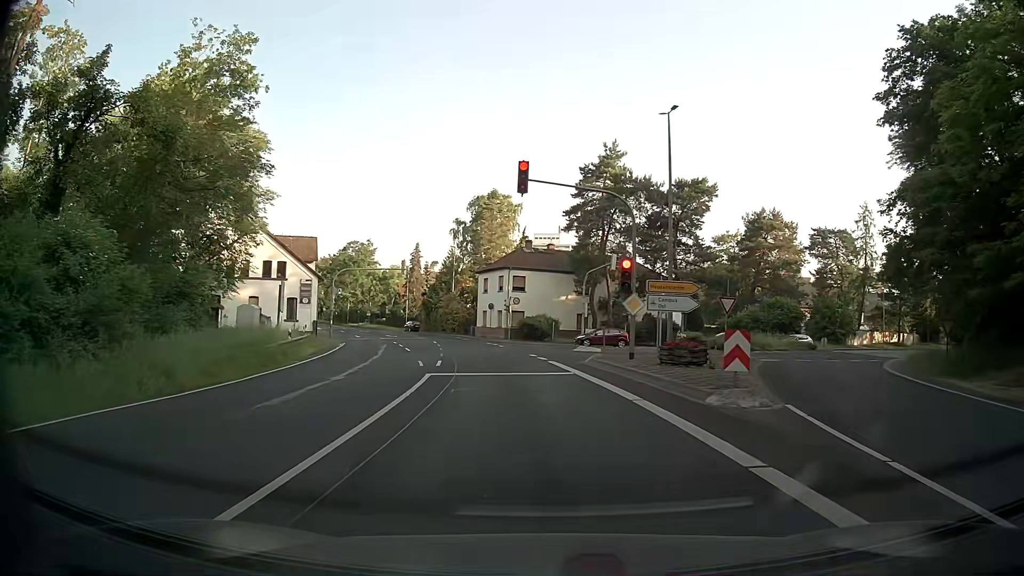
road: secondary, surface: asphalt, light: Day
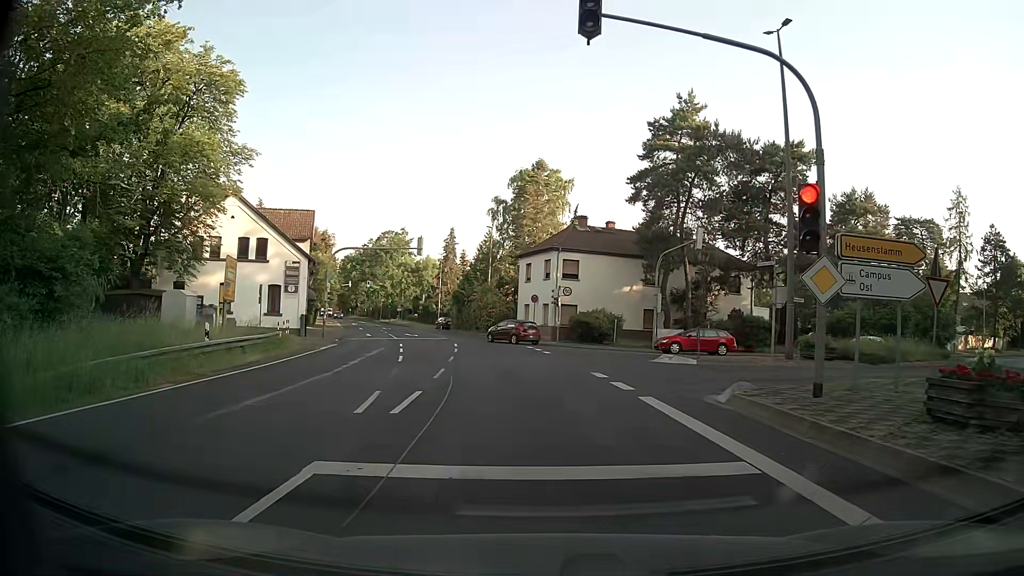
(-0.7, +12.3) m; -6°
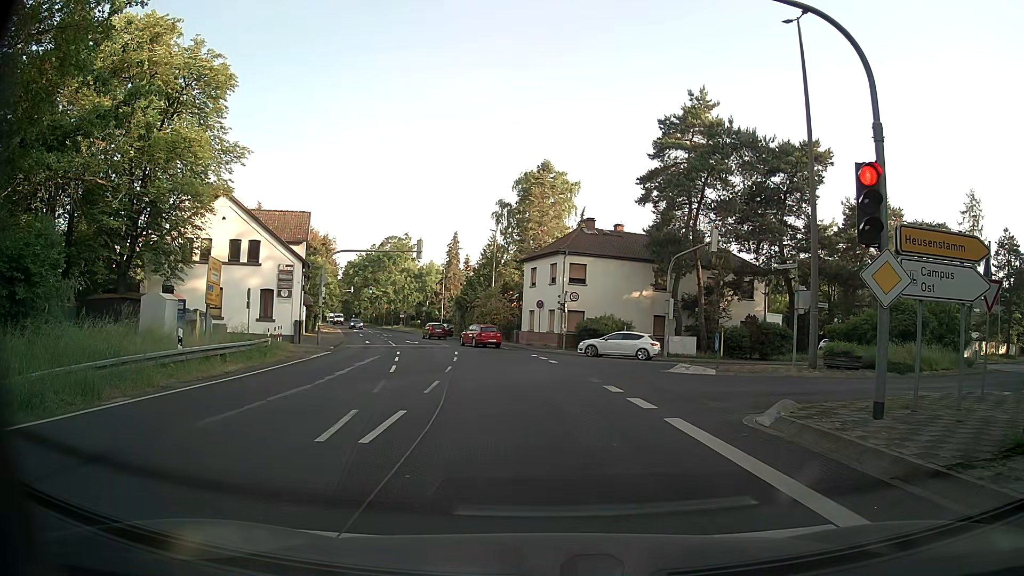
(0.0, +1.9) m; -2°
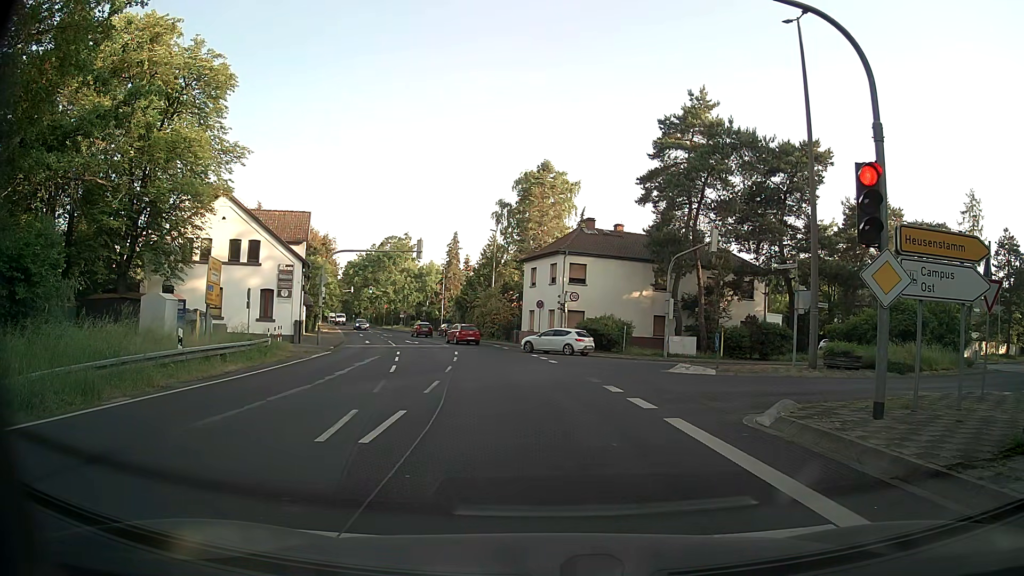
(0.0, 0.0) m; 0°
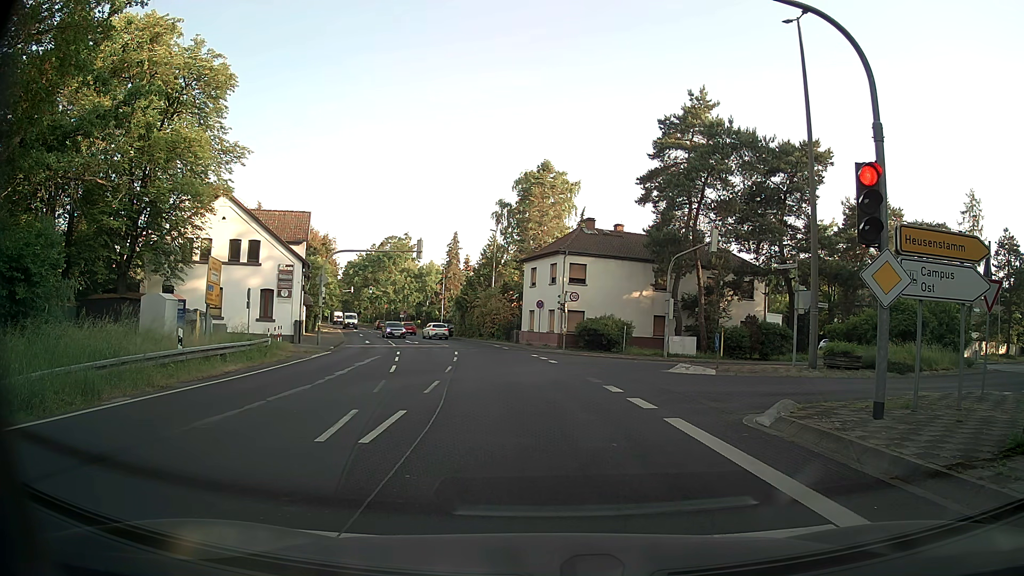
(0.0, 0.0) m; 0°
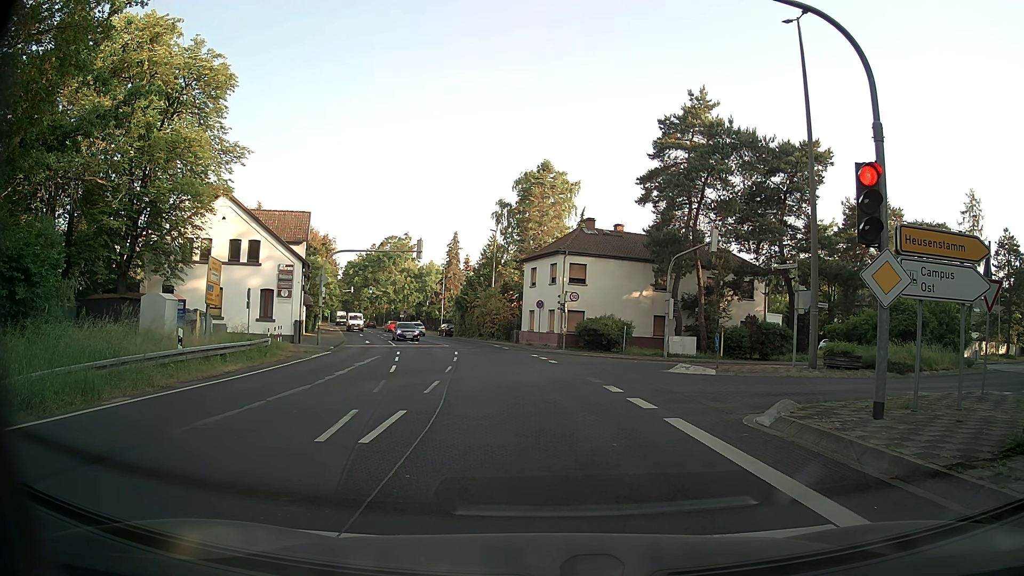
(0.0, 0.0) m; 0°
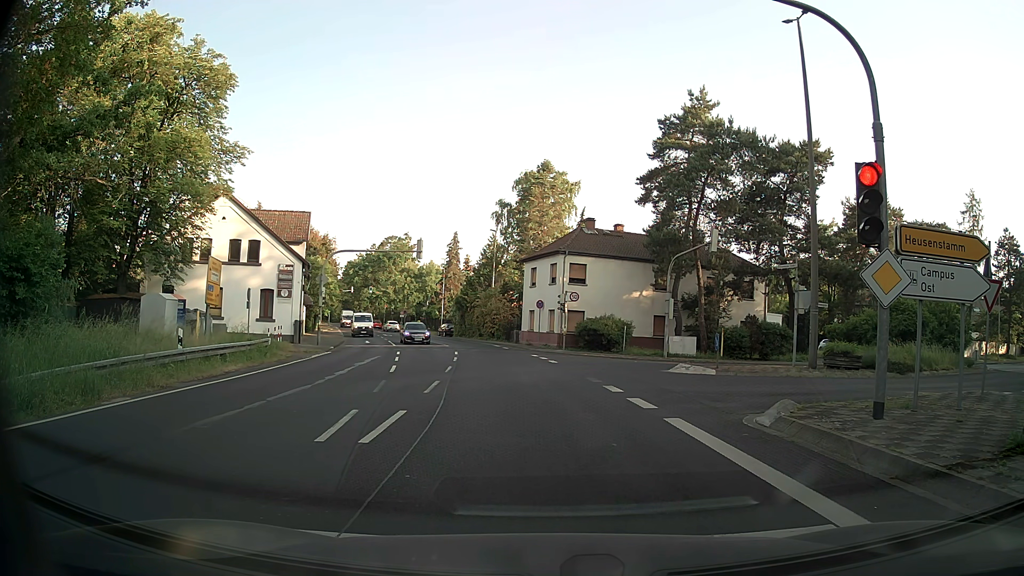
(0.0, 0.0) m; 0°
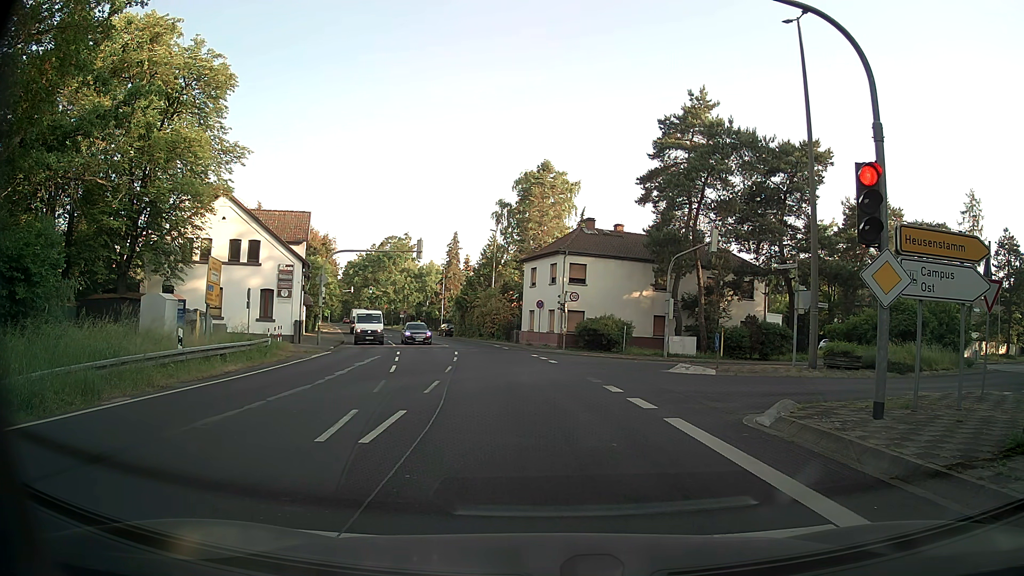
(0.0, 0.0) m; 0°
(0, +10) (0, +20) (0, +30) (-1, +40) (-3, +50) (-5, +59) (-8, +69) (-11, +79) (-14, +88) (-17, +98) m
